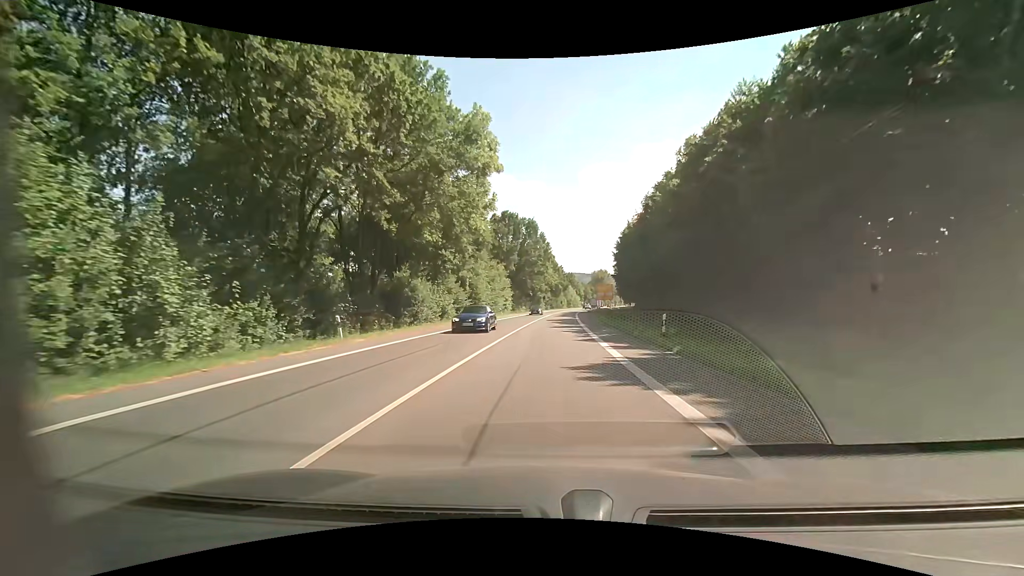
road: primary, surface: asphalt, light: Day
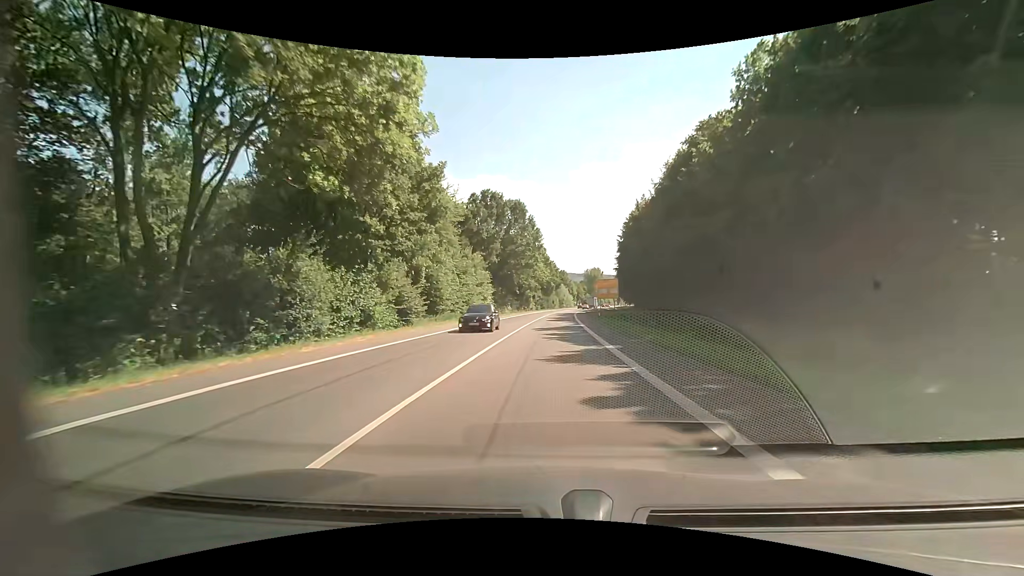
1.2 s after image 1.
(+0.2, +18.4) m; +1°
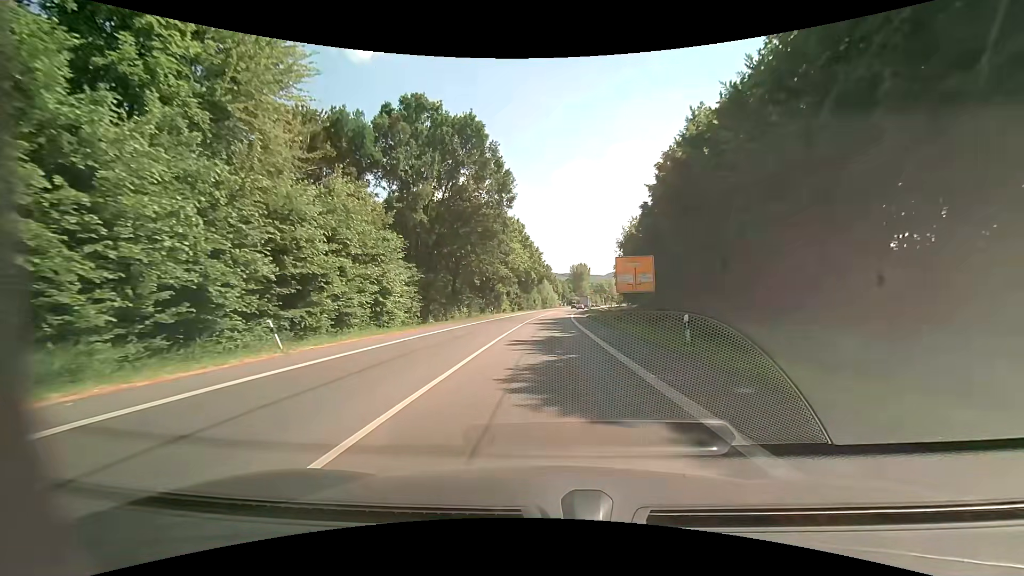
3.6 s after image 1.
(+0.7, +36.2) m; +2°
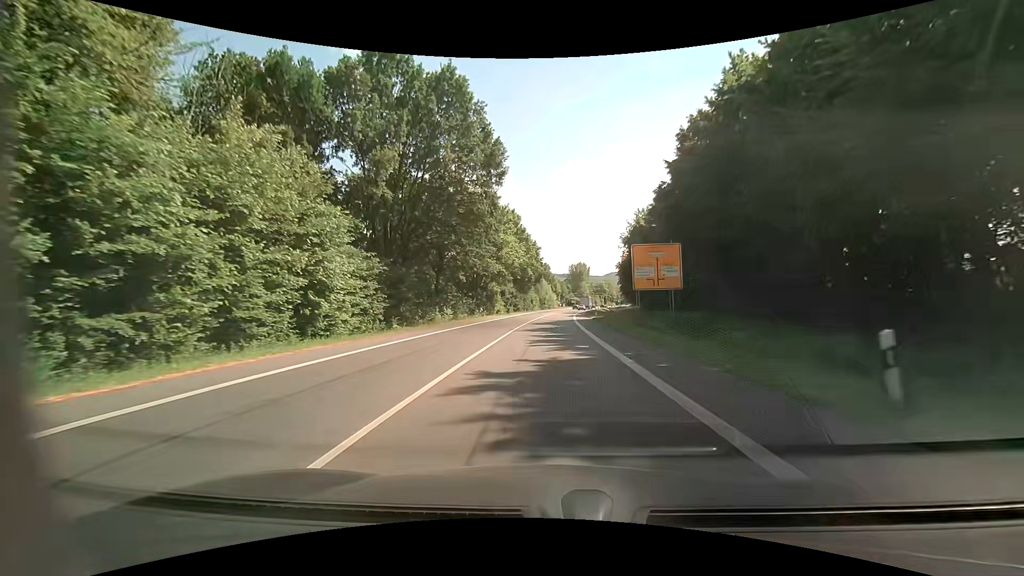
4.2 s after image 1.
(0.0, +8.9) m; +1°
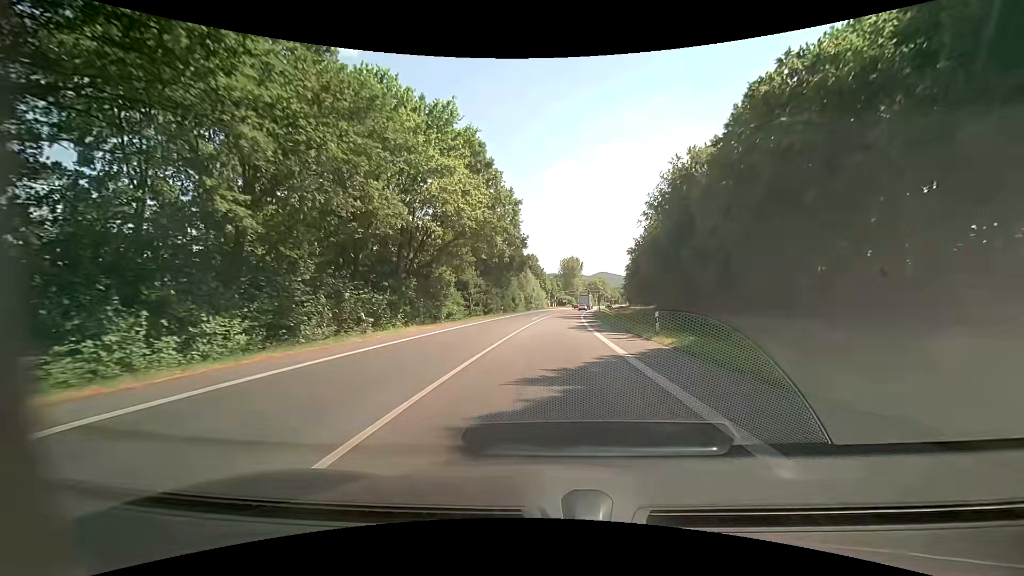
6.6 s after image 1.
(+0.2, +34.6) m; +1°
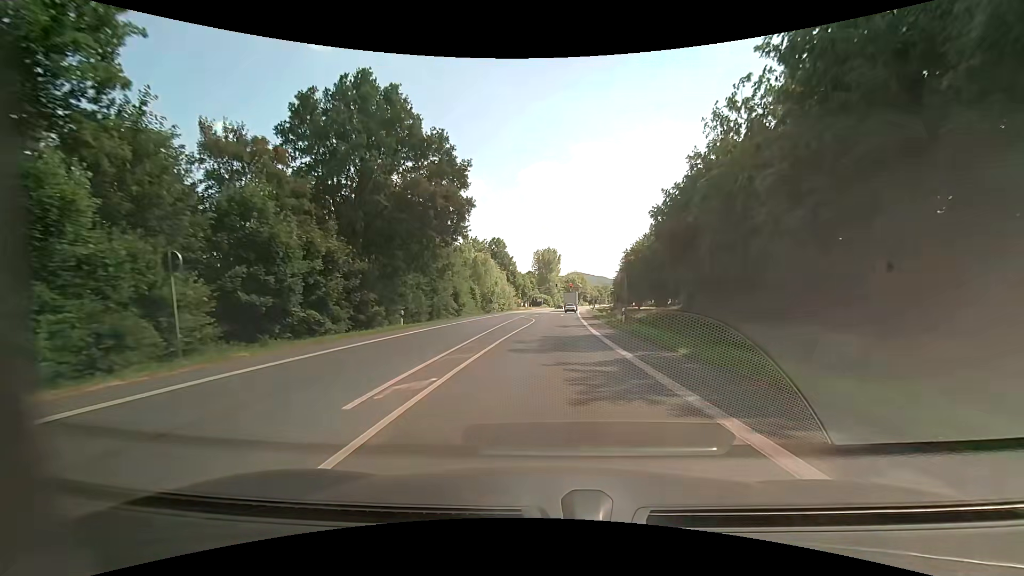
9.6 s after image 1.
(+1.1, +40.7) m; +3°
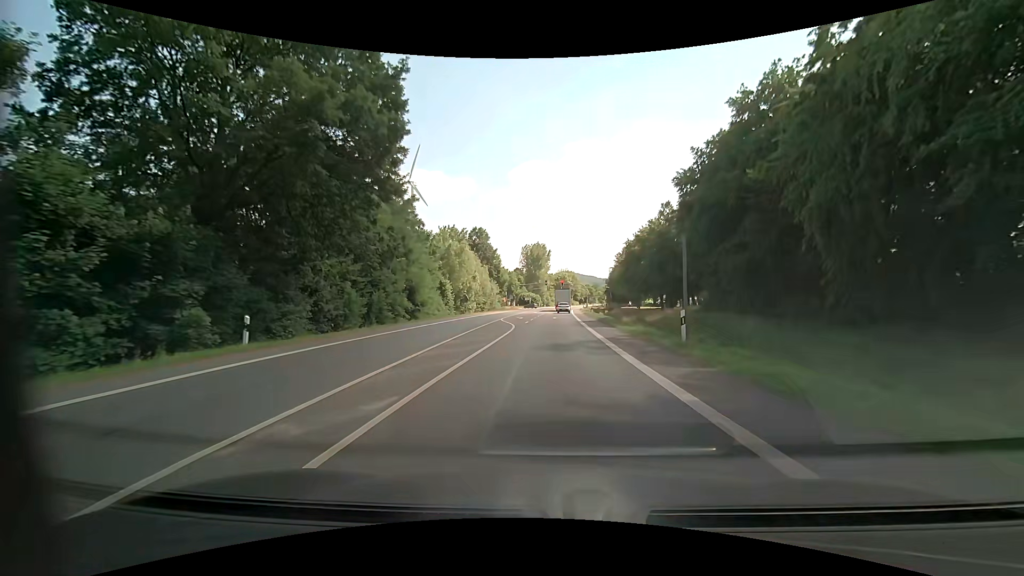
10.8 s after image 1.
(0.0, +15.2) m; +1°
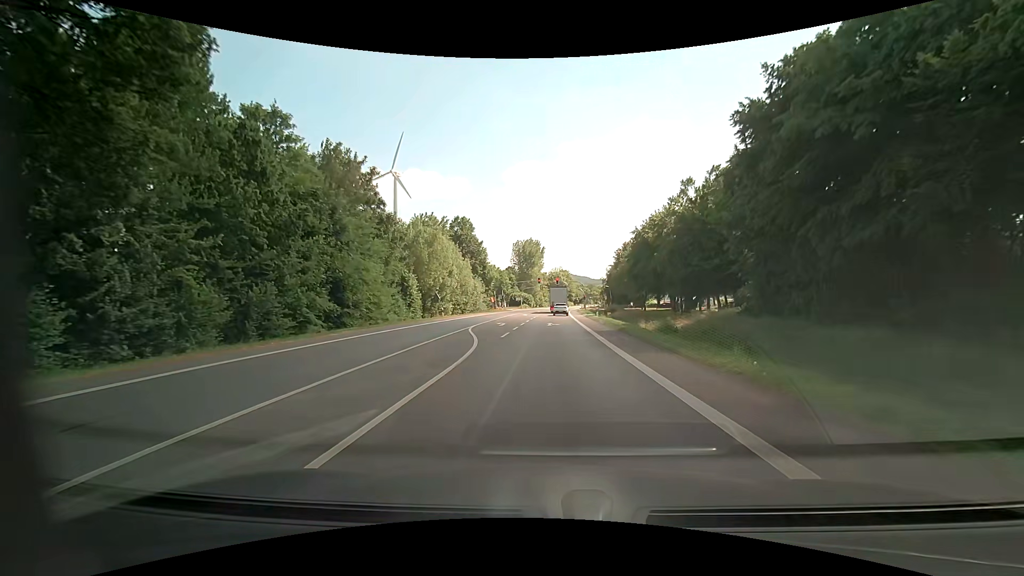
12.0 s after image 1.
(+0.1, +14.2) m; +1°
(0, +10) (0, +20) (+1, +30) (+1, +40) (+1, +50) (+2, +60) (+2, +70) (+2, +80) (+3, +90) (+3, +100) m
